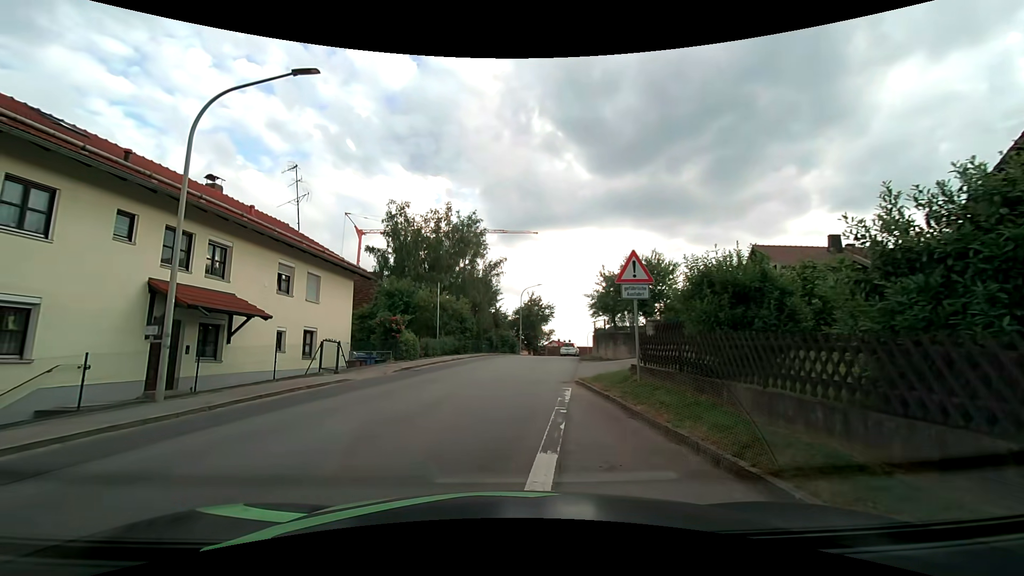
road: tertiary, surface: asphalt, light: Day
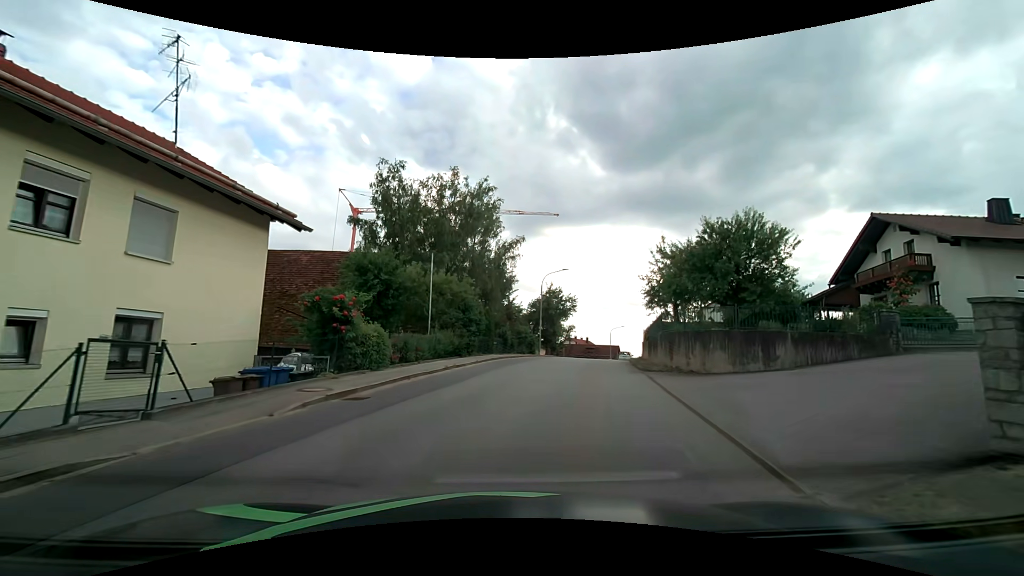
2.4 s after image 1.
(-0.7, +11.3) m; -2°
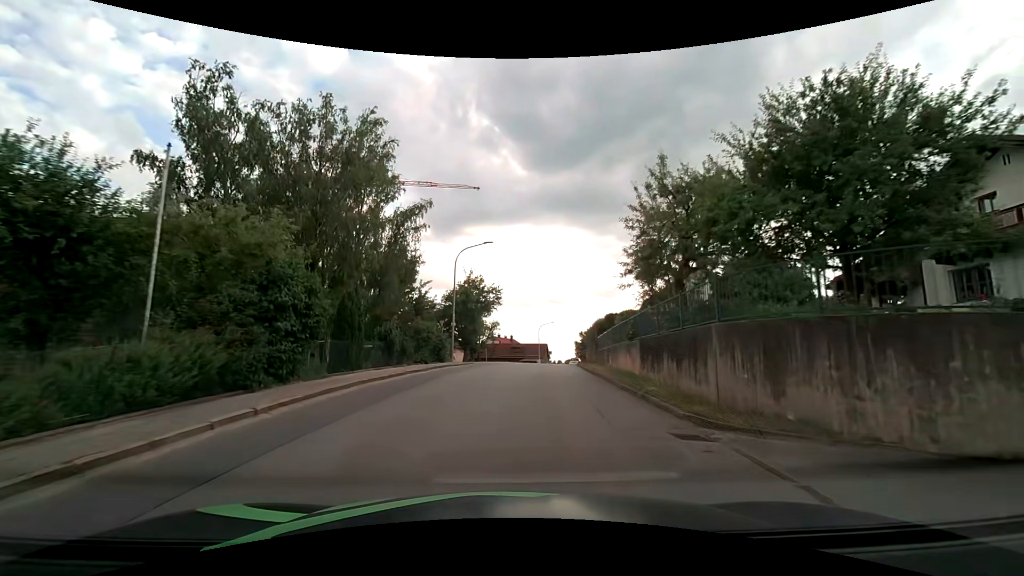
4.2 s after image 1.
(+1.3, +13.9) m; +9°
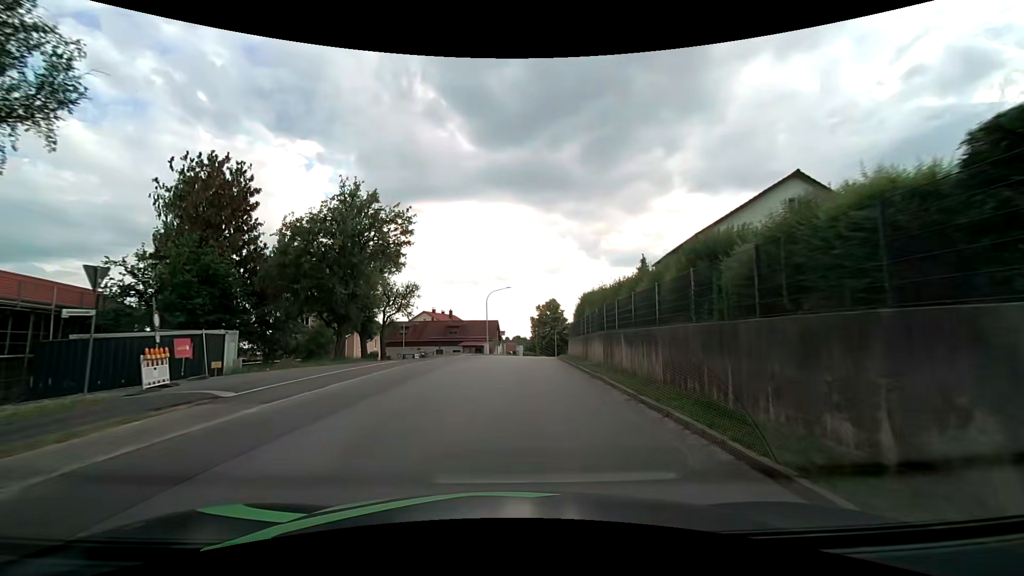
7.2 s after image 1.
(+1.5, +29.3) m; +6°
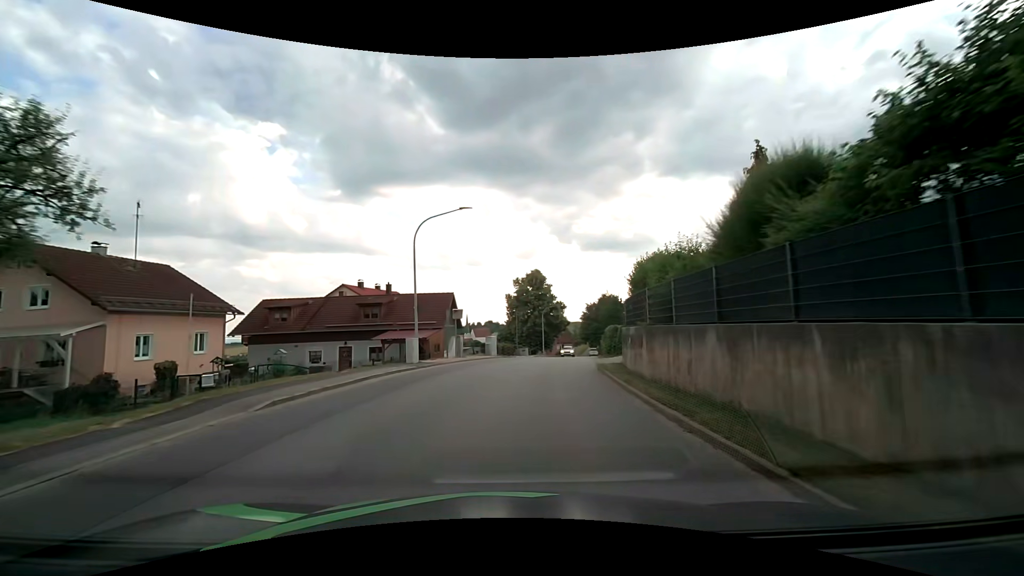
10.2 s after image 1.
(+0.6, +31.3) m; +3°
